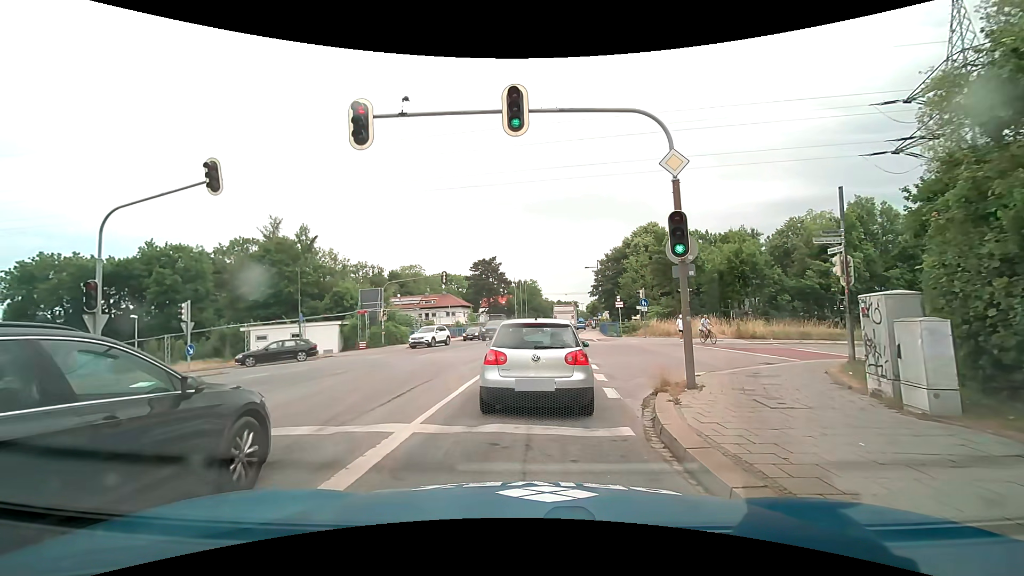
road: secondary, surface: asphalt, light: Day
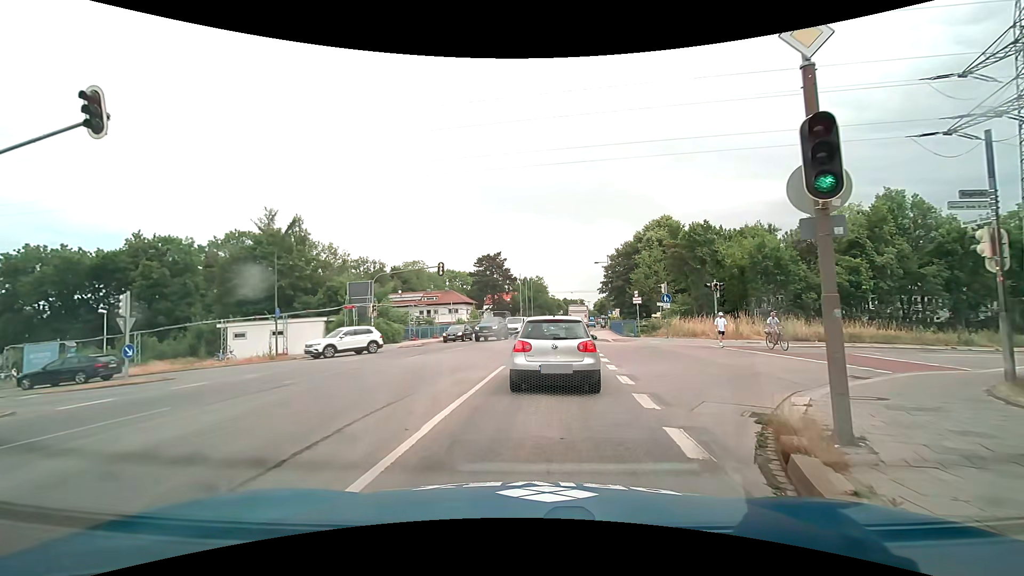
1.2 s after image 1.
(0.0, +4.6) m; +1°
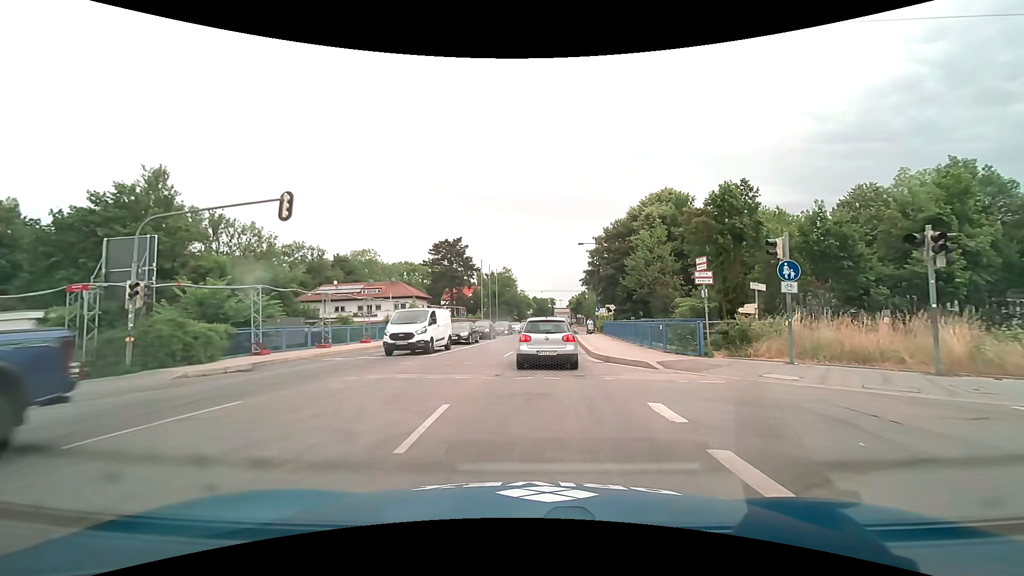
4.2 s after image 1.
(+0.5, +19.6) m; +3°
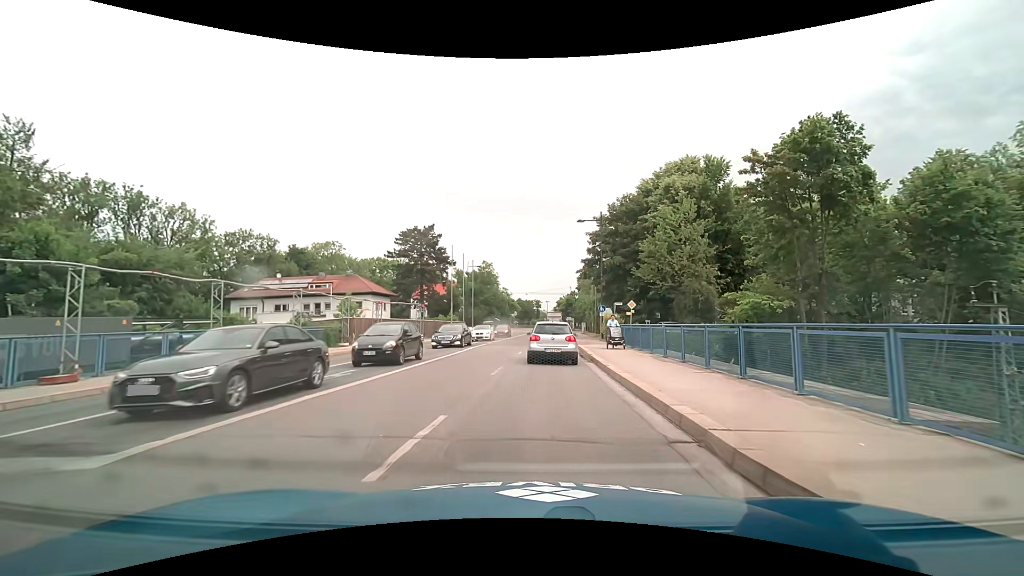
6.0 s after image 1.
(+0.3, +14.9) m; +2°
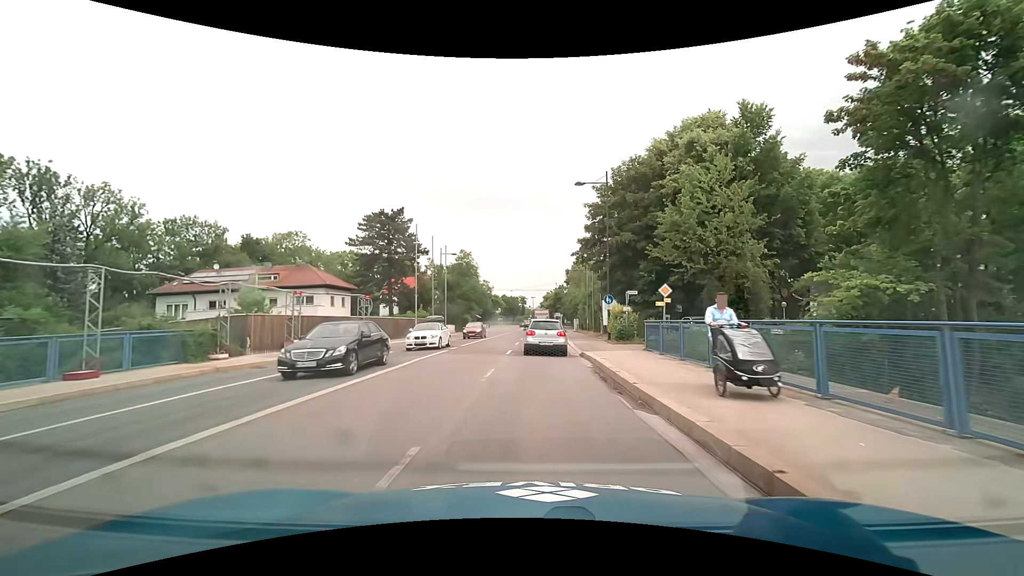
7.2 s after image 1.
(+0.1, +10.9) m; +2°
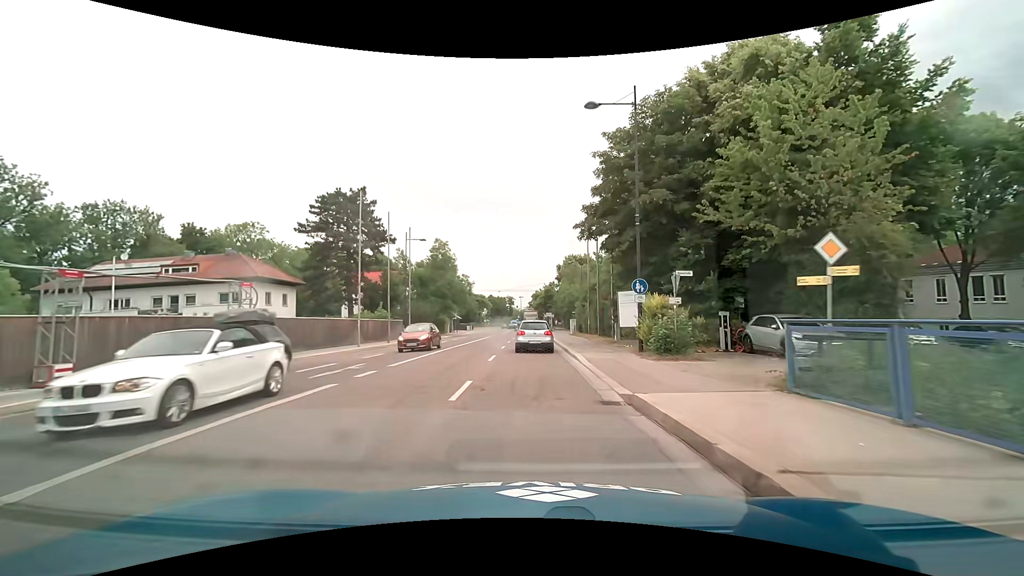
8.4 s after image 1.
(+0.1, +12.2) m; +1°
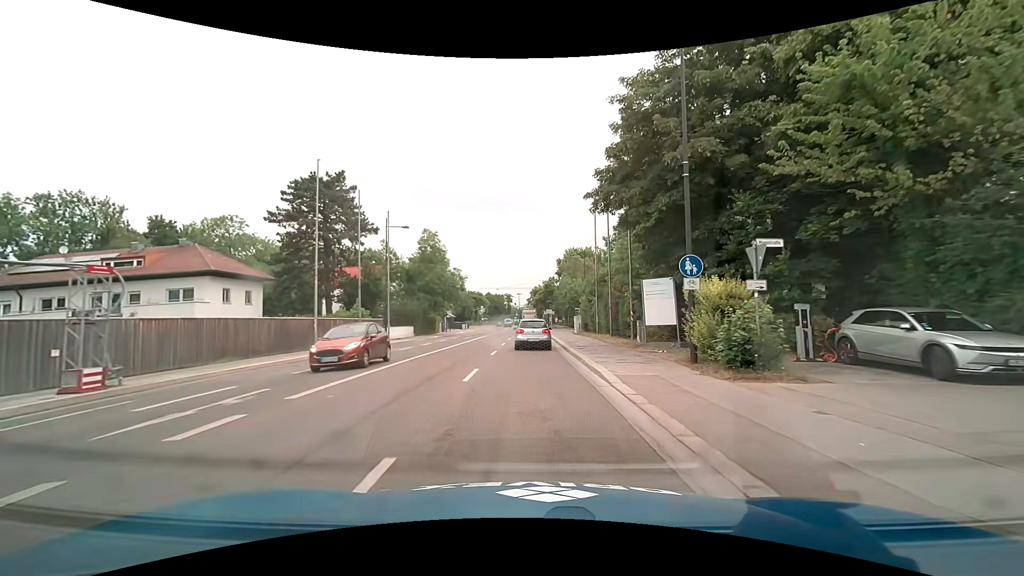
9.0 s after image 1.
(0.0, +6.5) m; 0°
